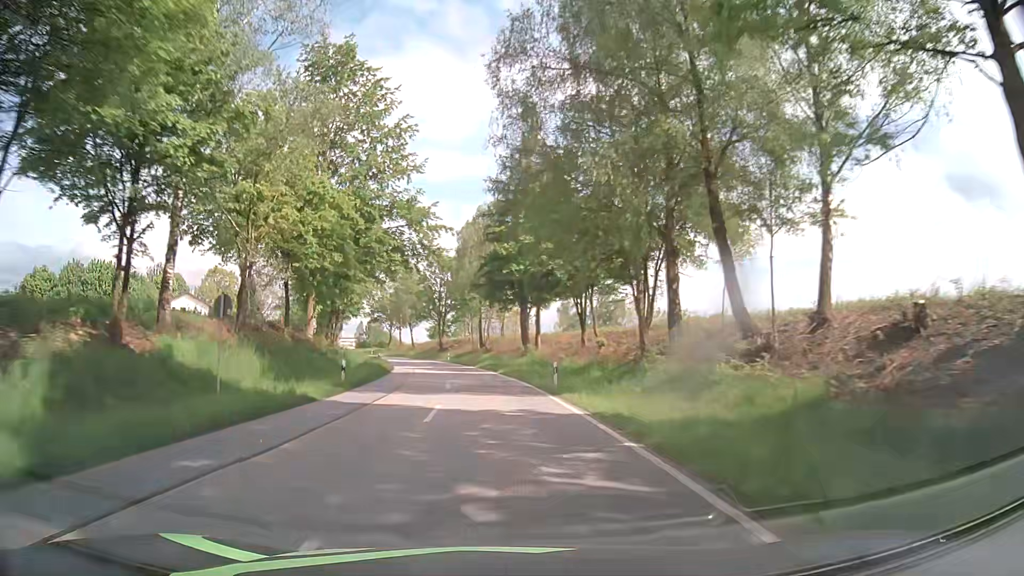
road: tertiary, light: Day
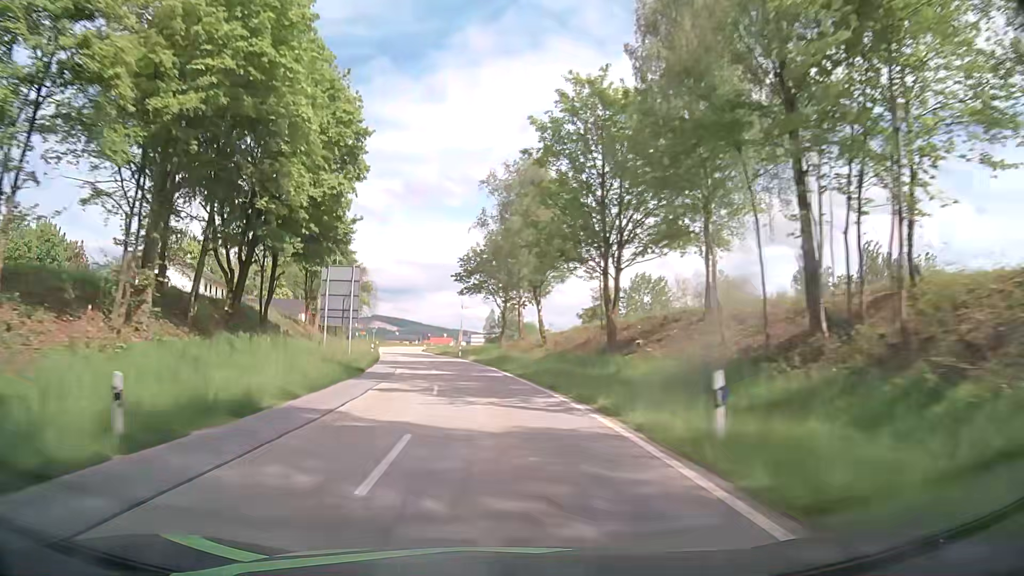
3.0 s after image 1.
(-7.2, +67.8) m; -13°
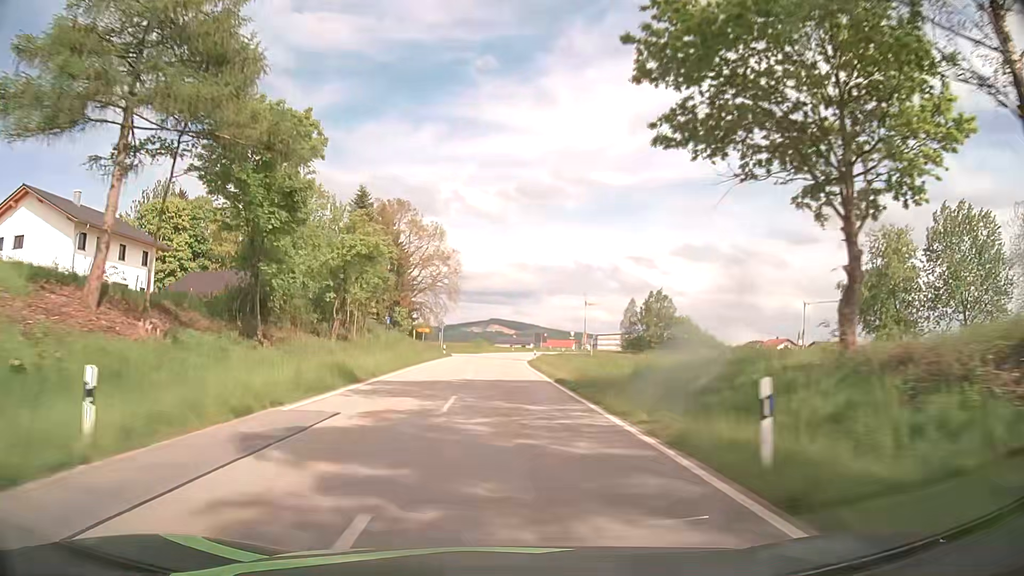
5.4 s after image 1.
(-6.1, +53.3) m; -11°
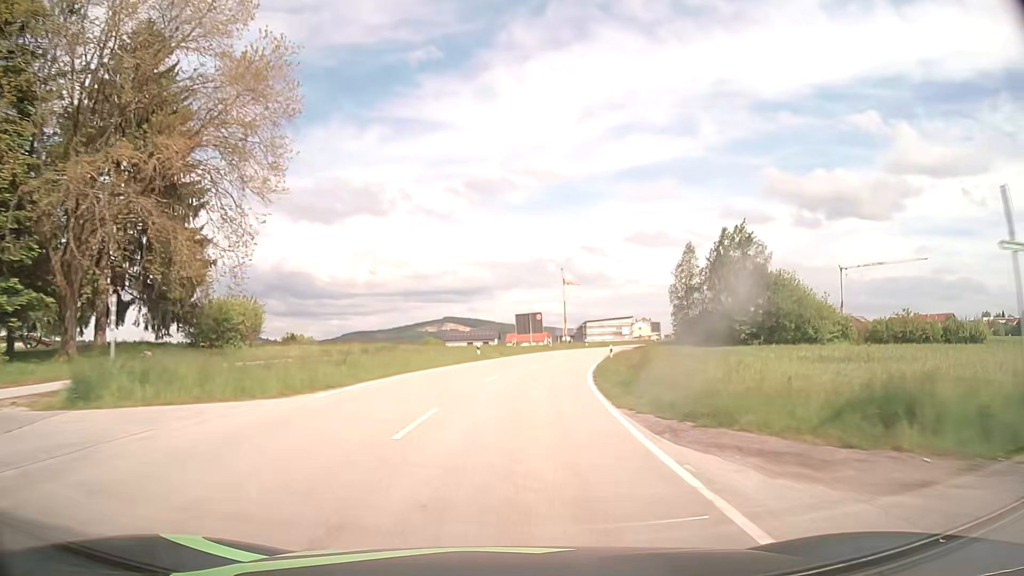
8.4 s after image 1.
(-0.1, +65.1) m; +3°
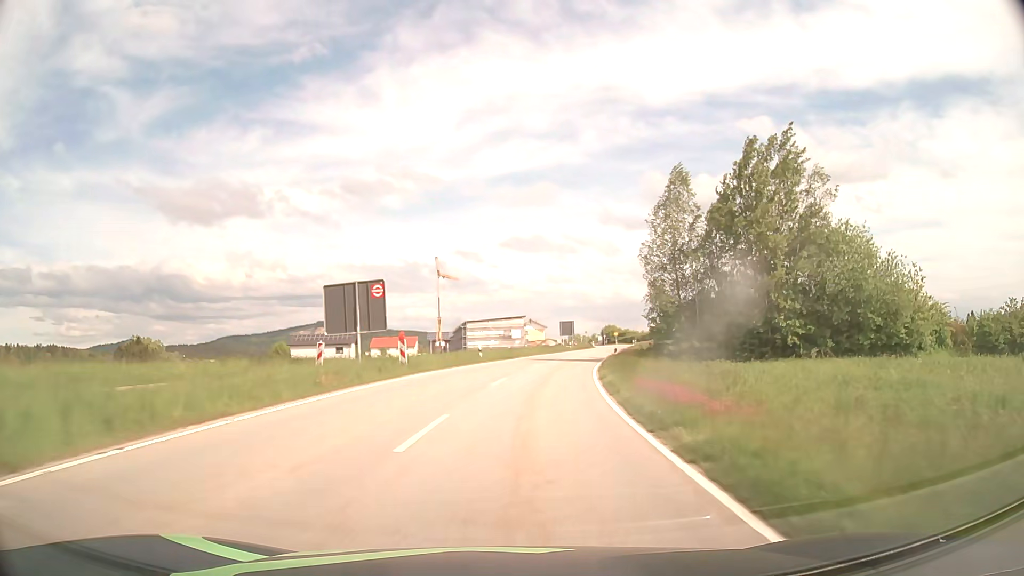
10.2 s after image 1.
(+2.9, +37.2) m; +10°
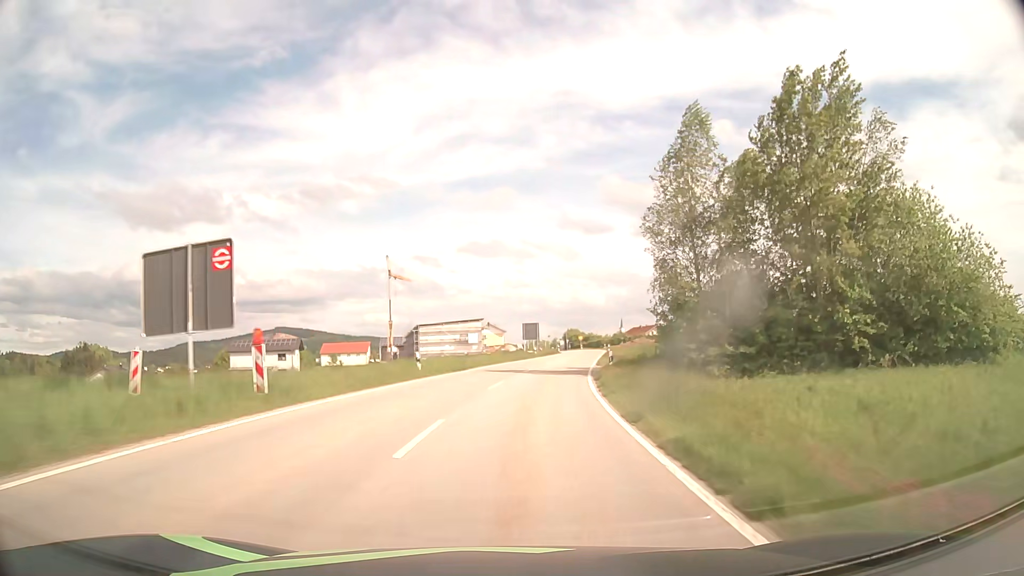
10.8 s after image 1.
(+0.4, +12.0) m; +4°
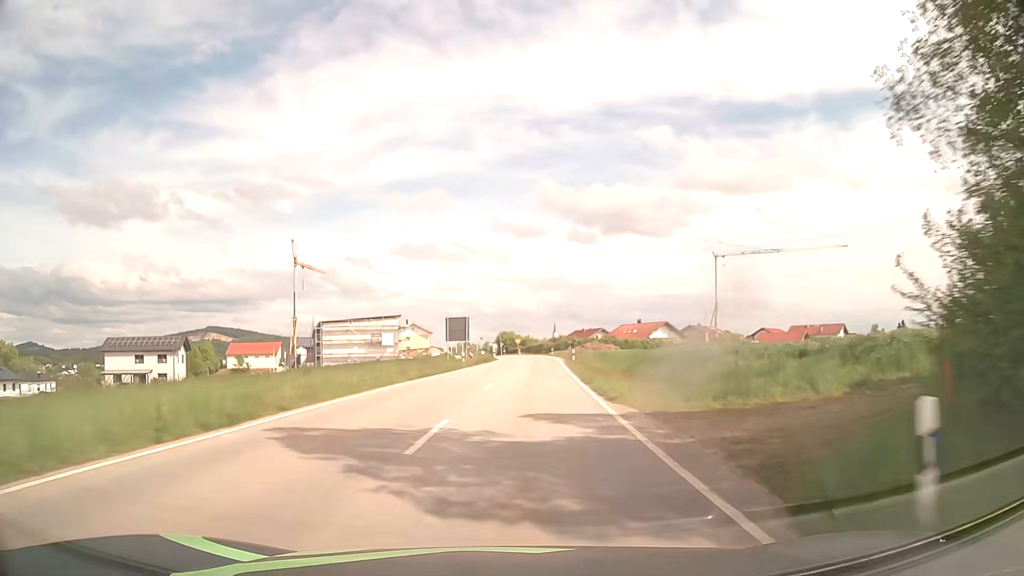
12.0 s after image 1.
(+1.2, +24.2) m; +6°
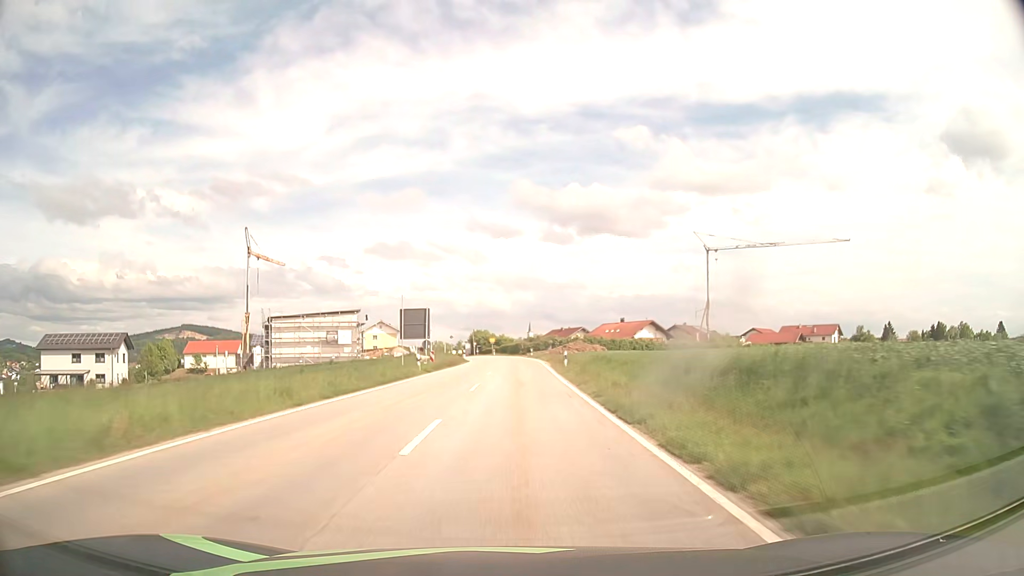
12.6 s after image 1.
(+0.3, +12.2) m; +2°
(0, +10) (0, +20) (+1, +30) (+1, +40) (+1, +50) (+1, +60) (+1, +70) (+1, +80) (0, +90) (-1, +100) m
